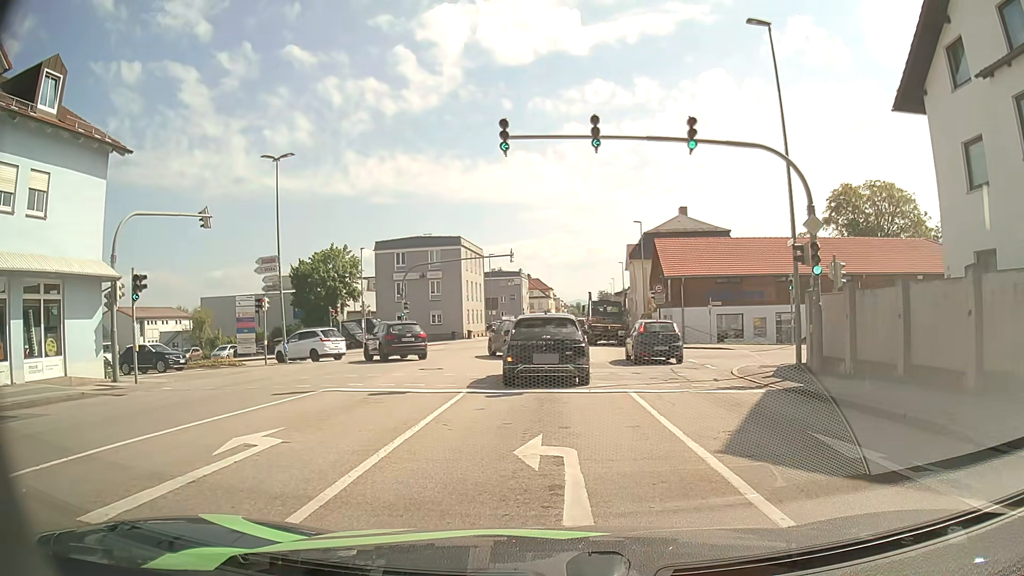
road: tertiary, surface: asphalt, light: Day
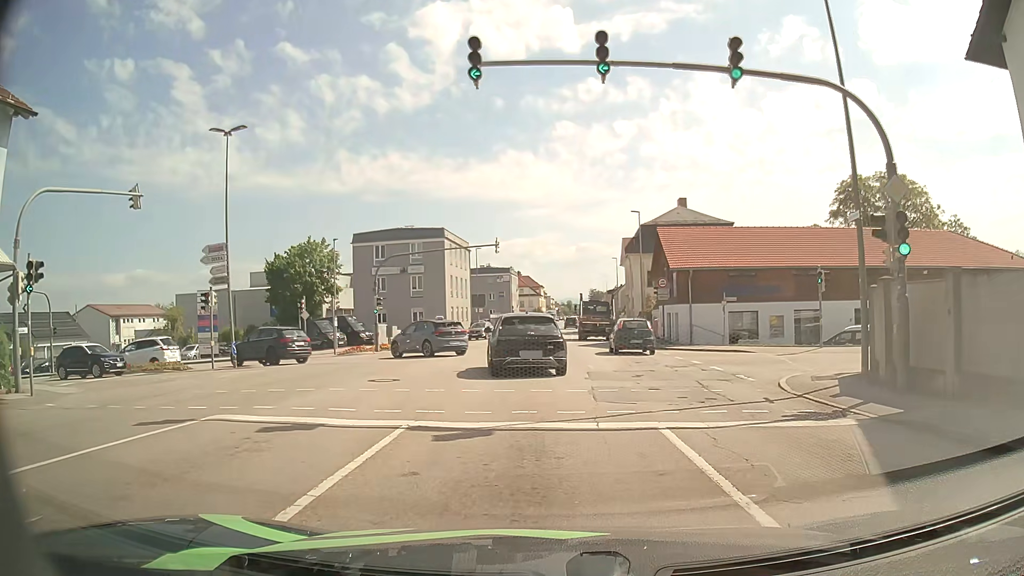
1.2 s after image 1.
(+0.1, +5.0) m; +2°
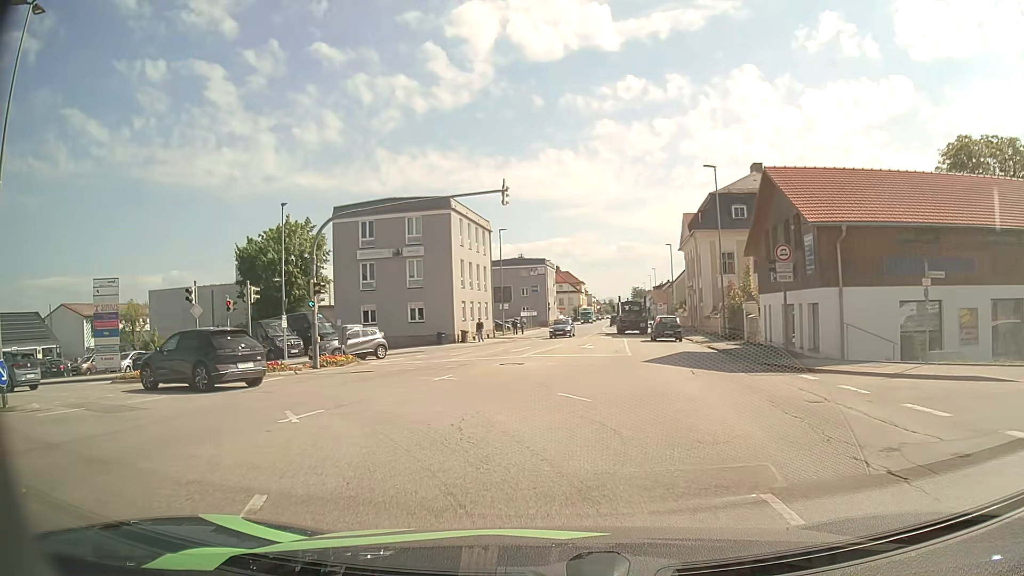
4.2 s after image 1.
(-0.1, +16.1) m; -4°
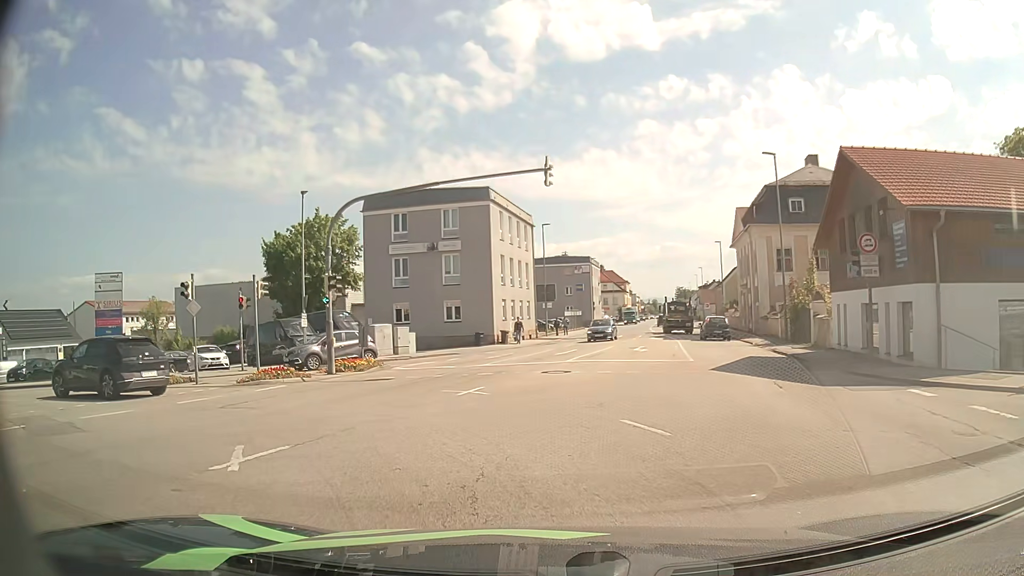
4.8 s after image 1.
(-0.1, +3.3) m; -3°
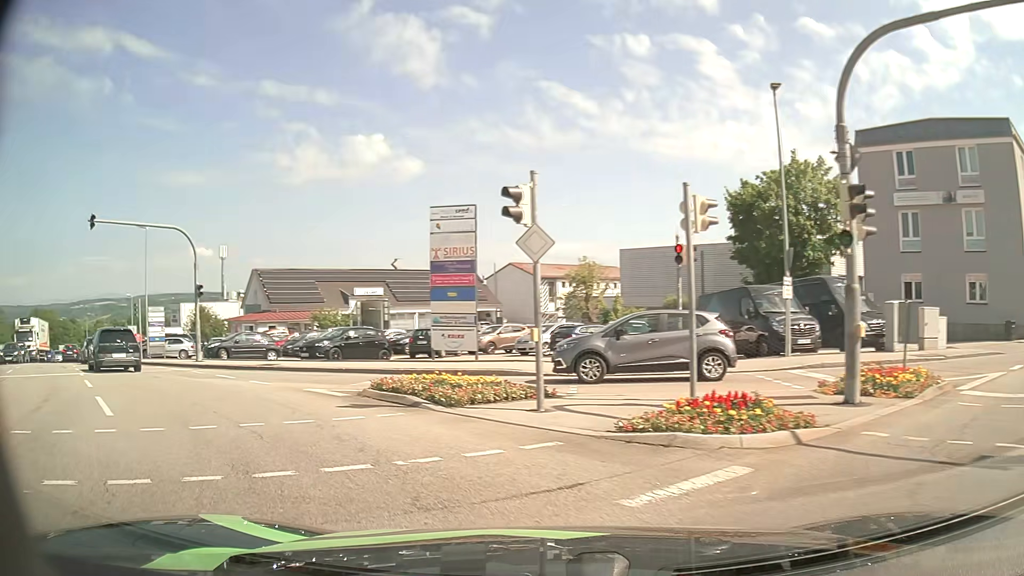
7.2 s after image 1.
(-3.4, +11.9) m; -38°
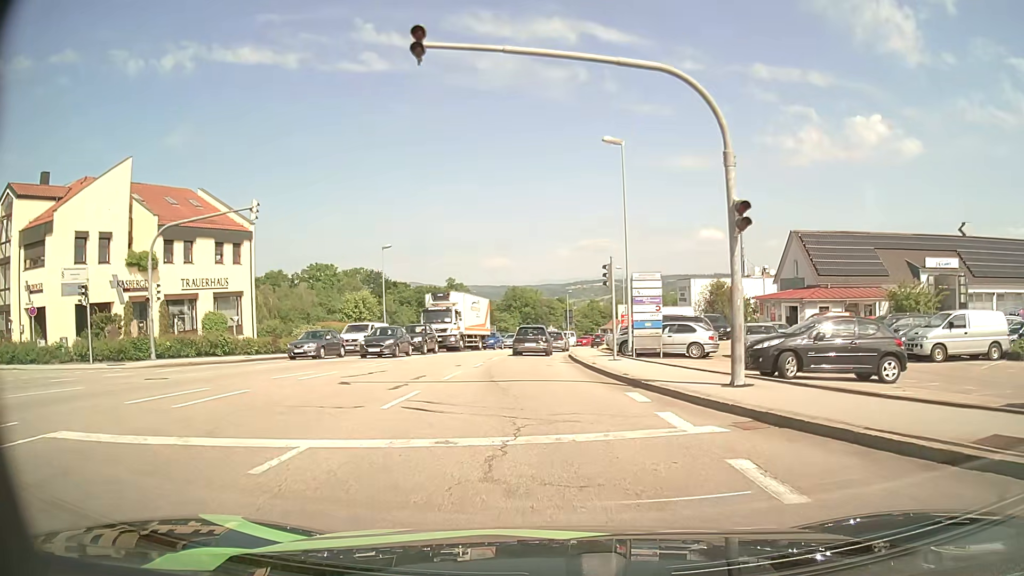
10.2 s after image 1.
(-8.4, +15.4) m; -45°
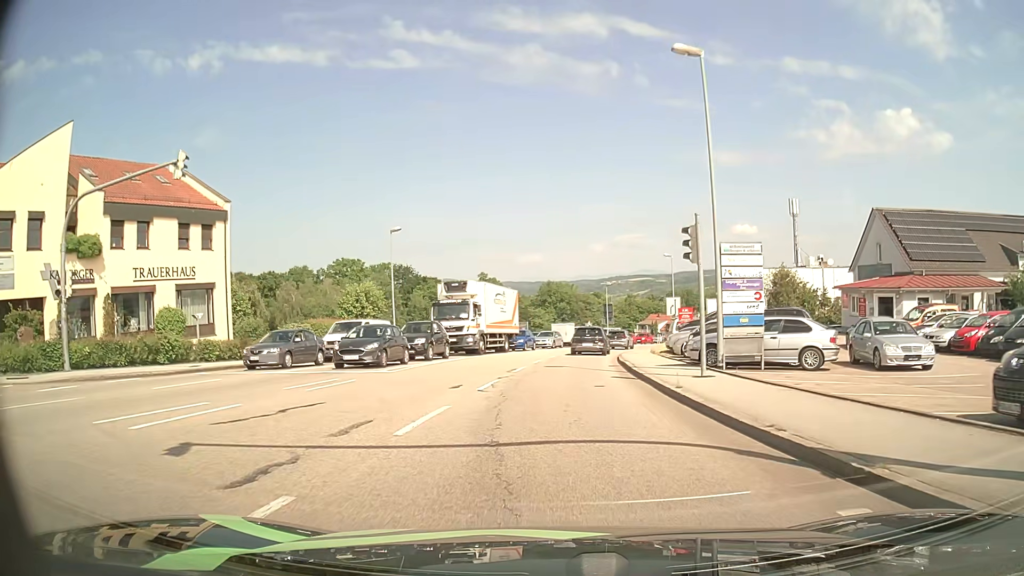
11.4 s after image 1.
(-0.3, +8.6) m; -4°
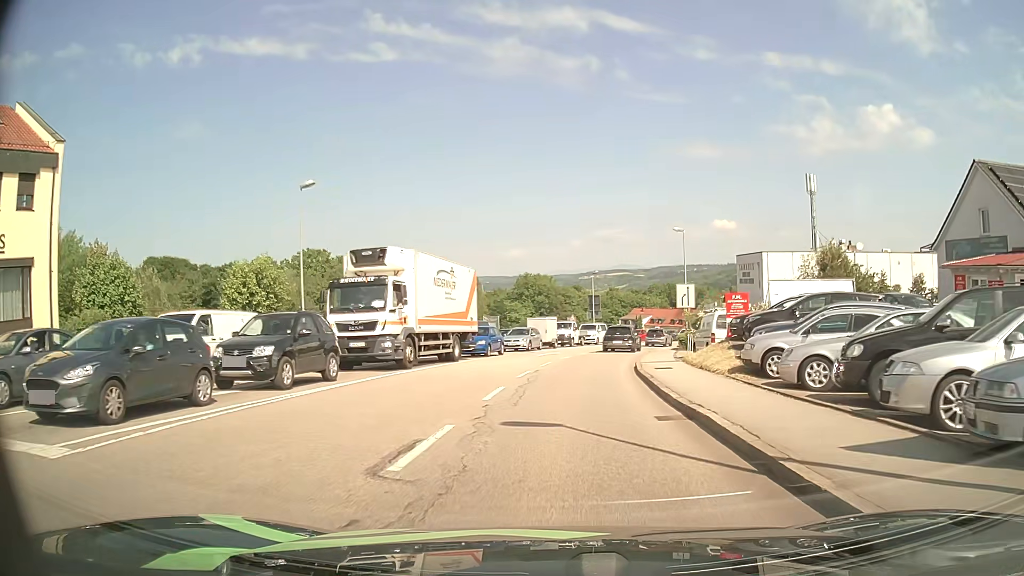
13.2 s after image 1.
(+0.1, +14.0) m; +2°
